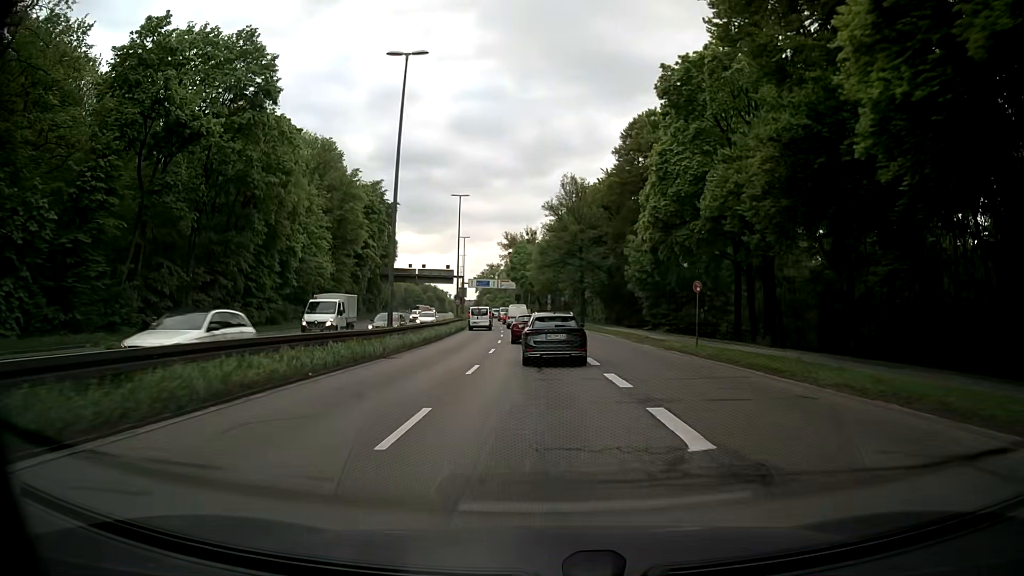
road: trunk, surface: asphalt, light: Day
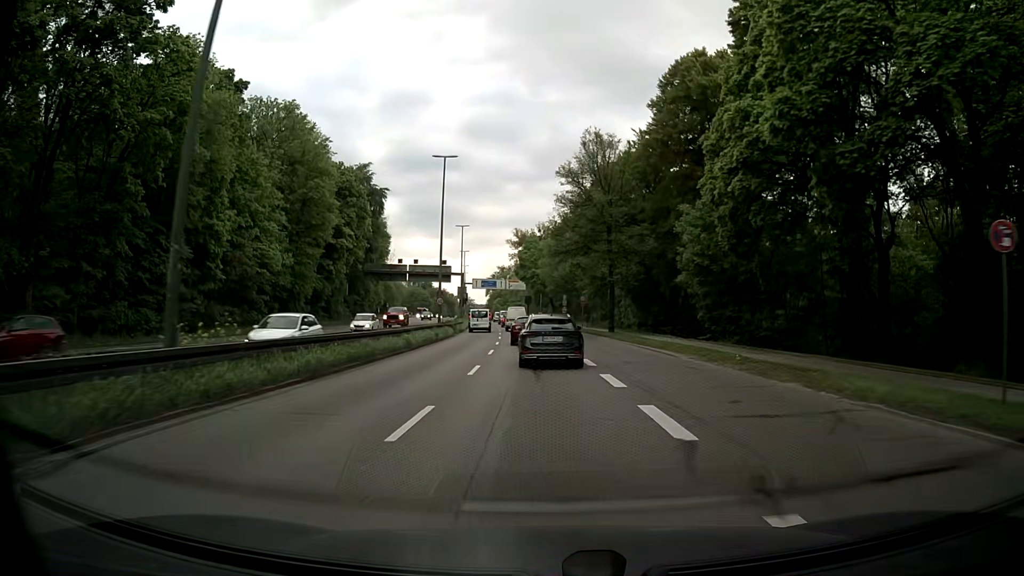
(-0.2, +17.6) m; -2°
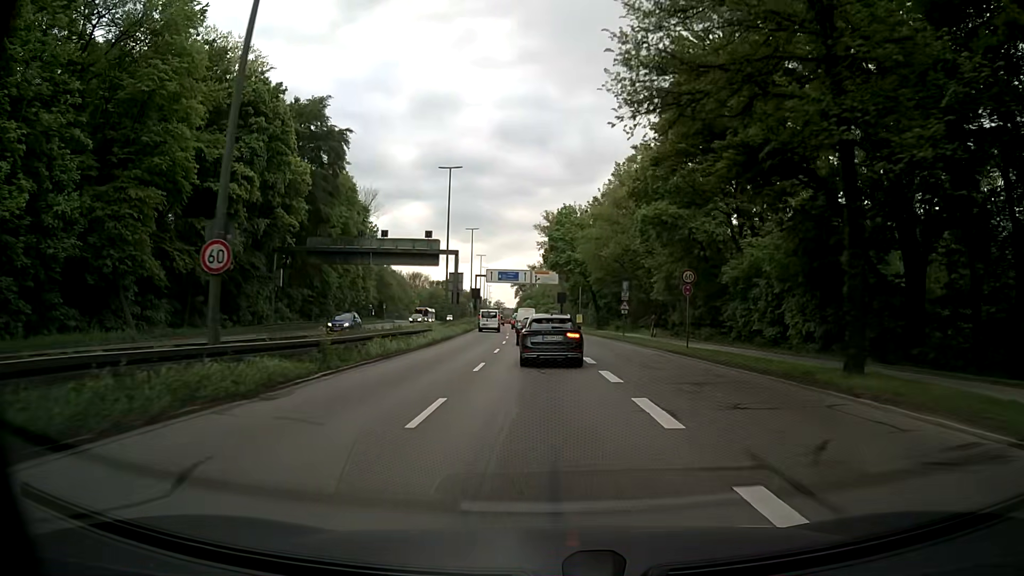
(-0.6, +35.2) m; -2°
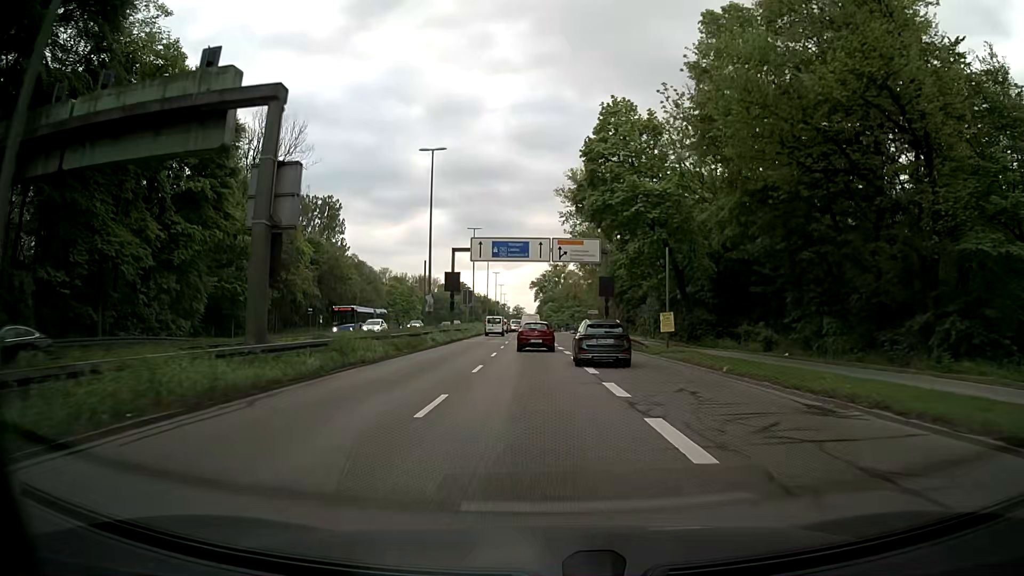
(-0.8, +44.3) m; -2°
(0, +10) (0, +20) (-1, +30) (-1, +40) (-1, +50) (-2, +60) (-2, +70) (-2, +80) (-3, +90) (-3, +100) m
